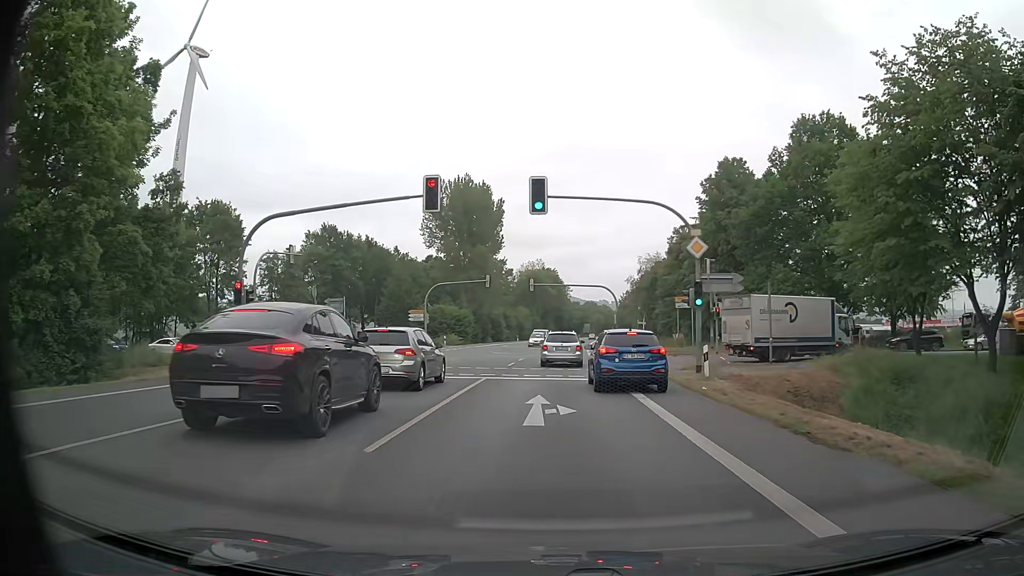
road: primary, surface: asphalt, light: Day
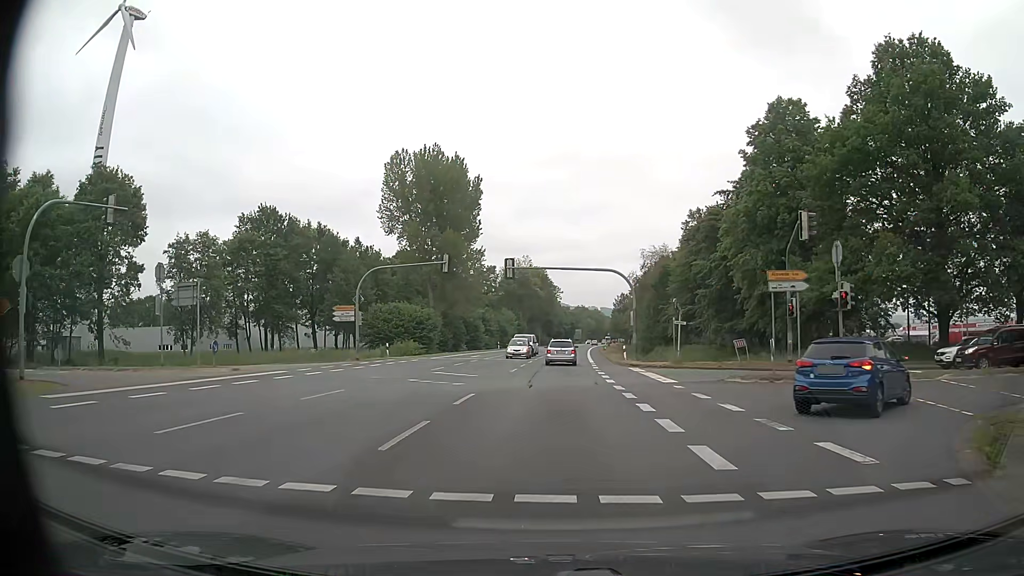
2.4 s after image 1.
(+0.1, +20.2) m; +1°
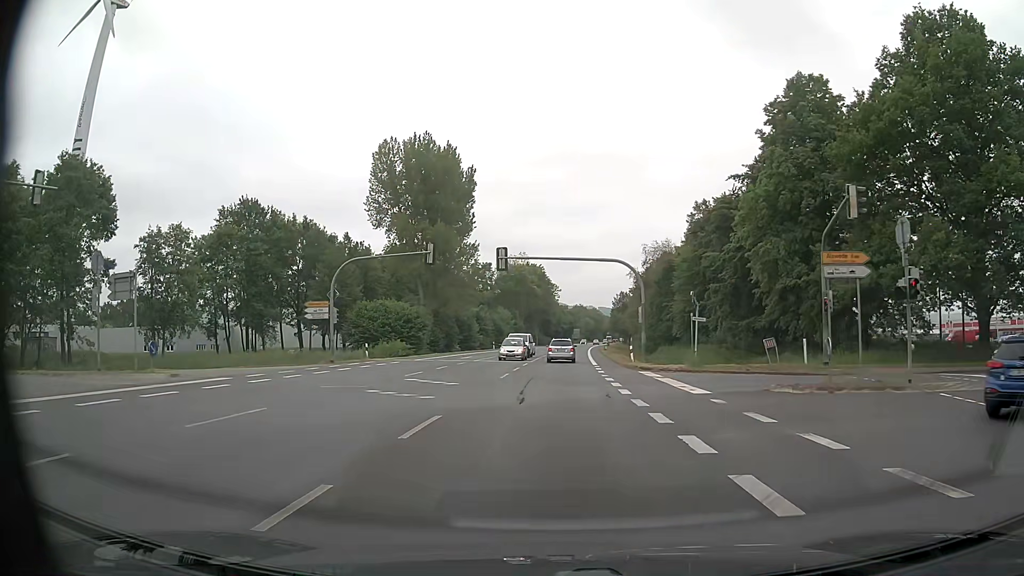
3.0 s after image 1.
(0.0, +5.1) m; +1°
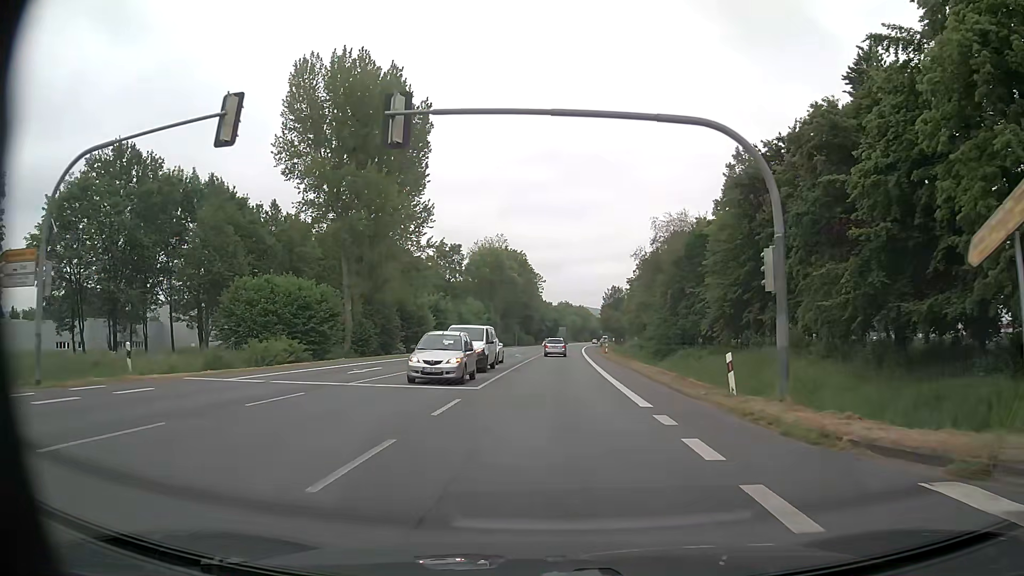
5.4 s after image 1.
(+0.1, +25.3) m; +1°
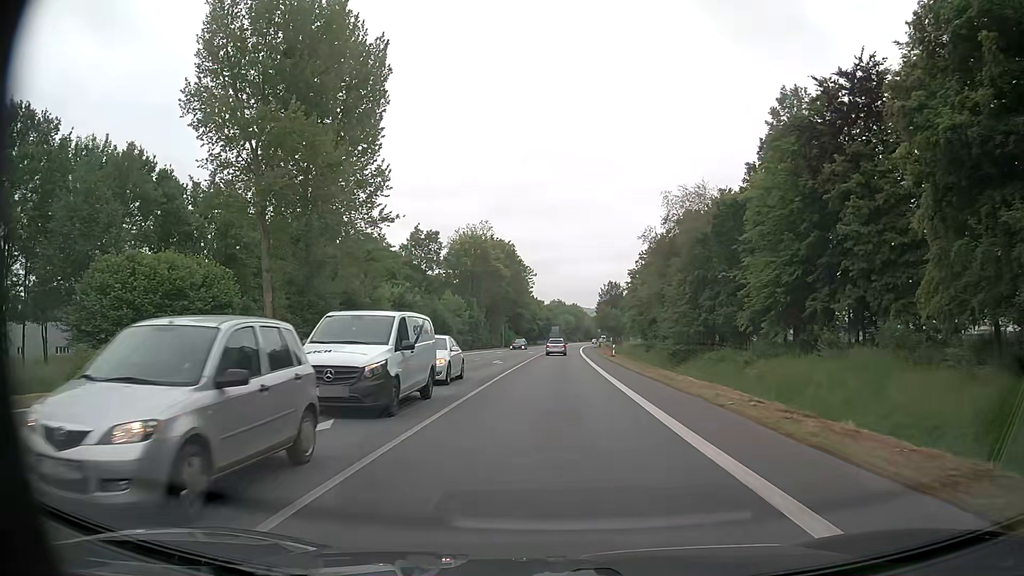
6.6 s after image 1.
(0.0, +15.2) m; 0°
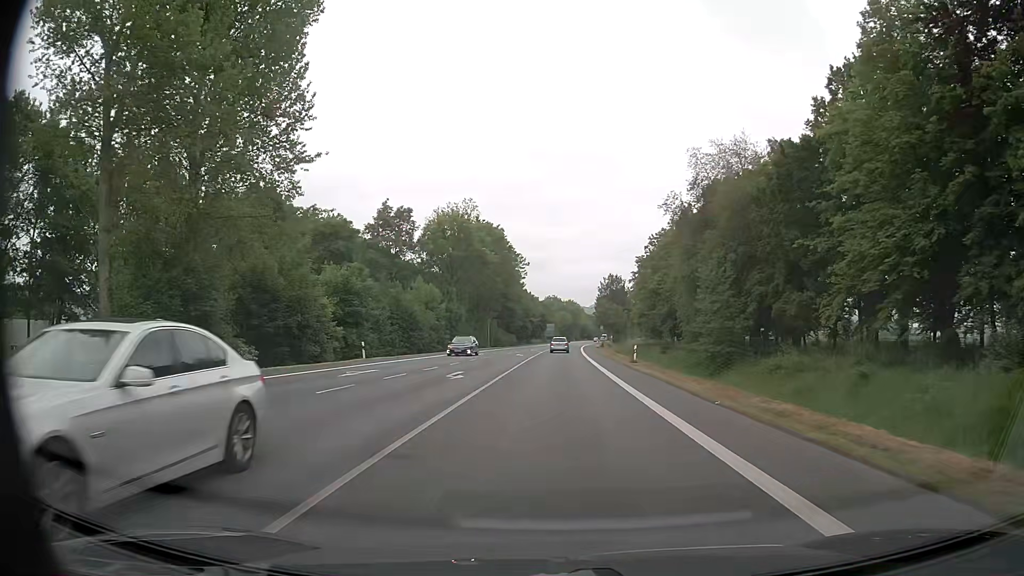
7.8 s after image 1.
(+0.1, +16.6) m; +1°
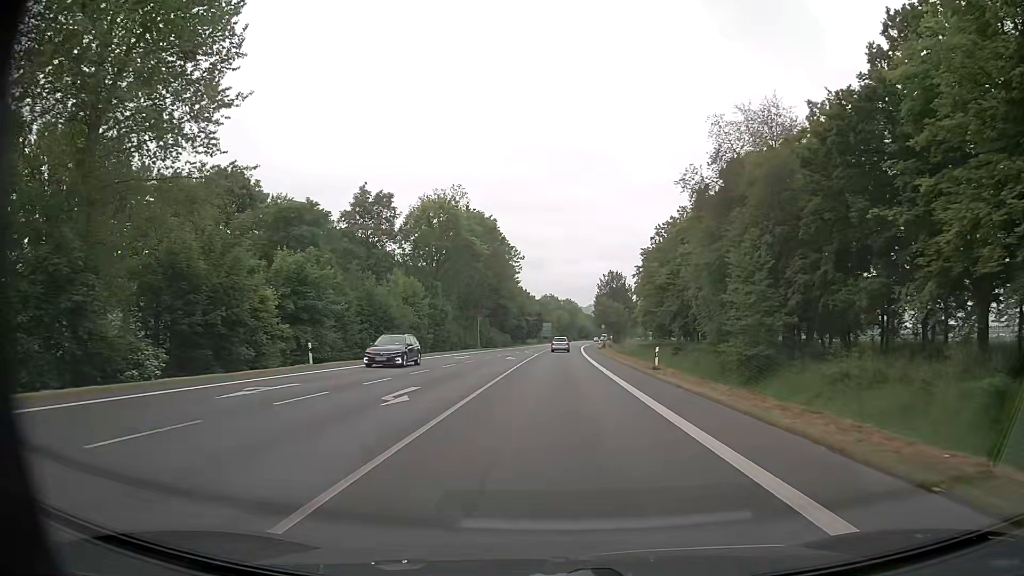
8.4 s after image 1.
(0.0, +8.8) m; 0°
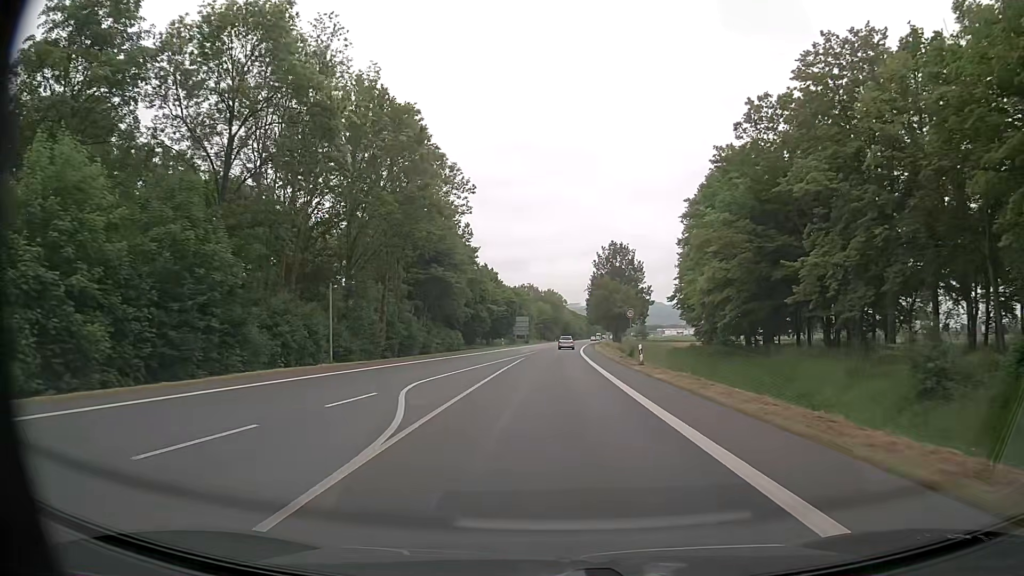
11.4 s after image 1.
(+0.9, +48.8) m; +2°
(0, +10) (0, +20) (0, +30) (0, +40) (+1, +50) (+1, +60) (+1, +70) (+2, +80) (+3, +90) (+3, +100) m
